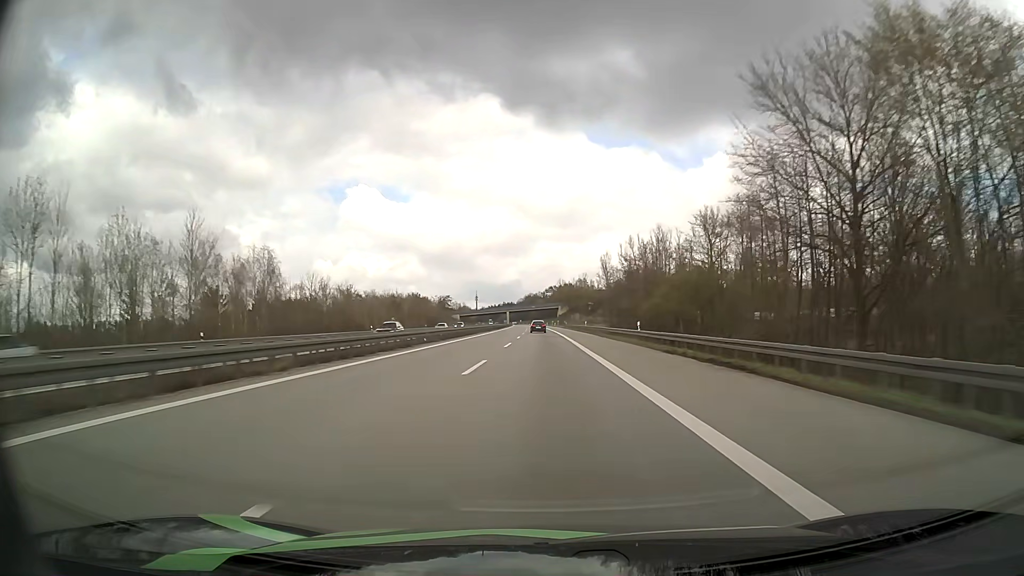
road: motorway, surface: asphalt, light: Day
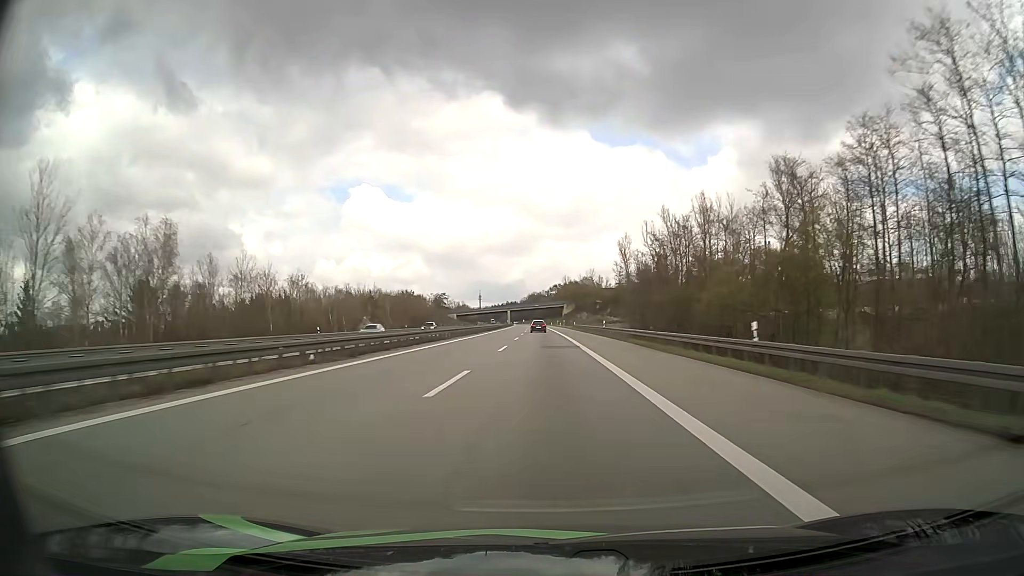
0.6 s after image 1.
(-0.1, +23.2) m; 0°
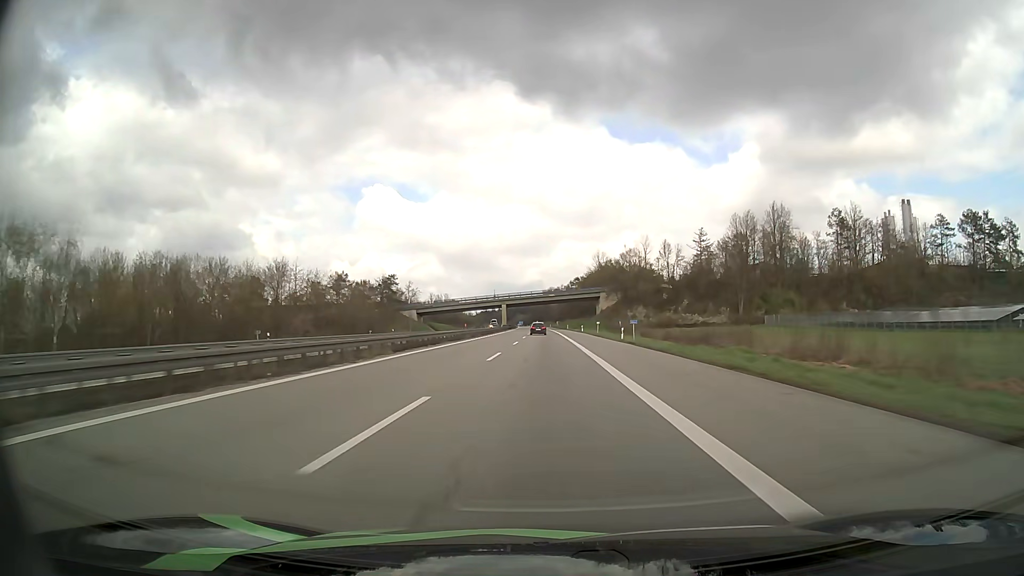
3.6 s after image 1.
(-1.5, +114.5) m; -2°
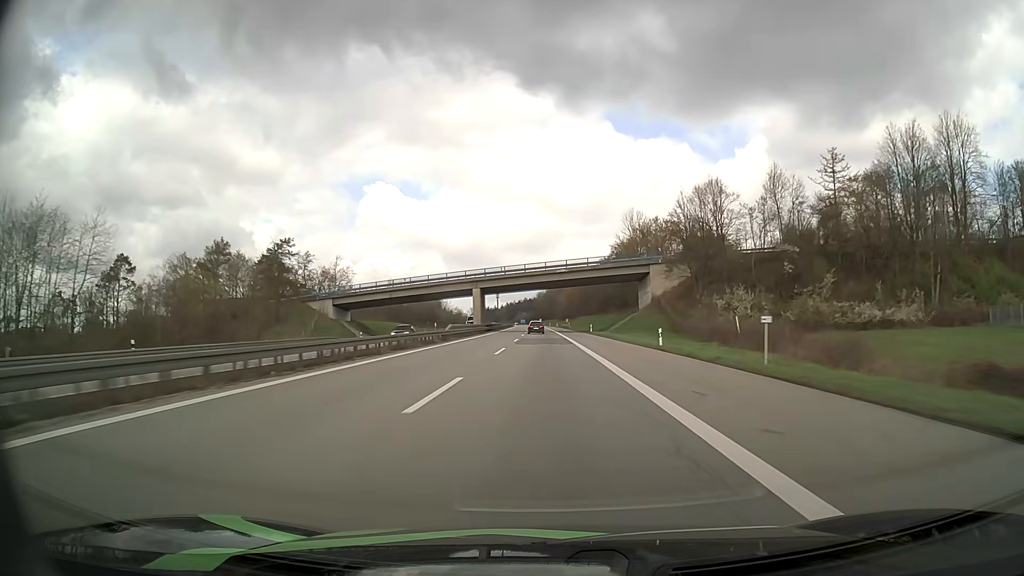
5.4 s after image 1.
(-0.3, +68.6) m; 0°
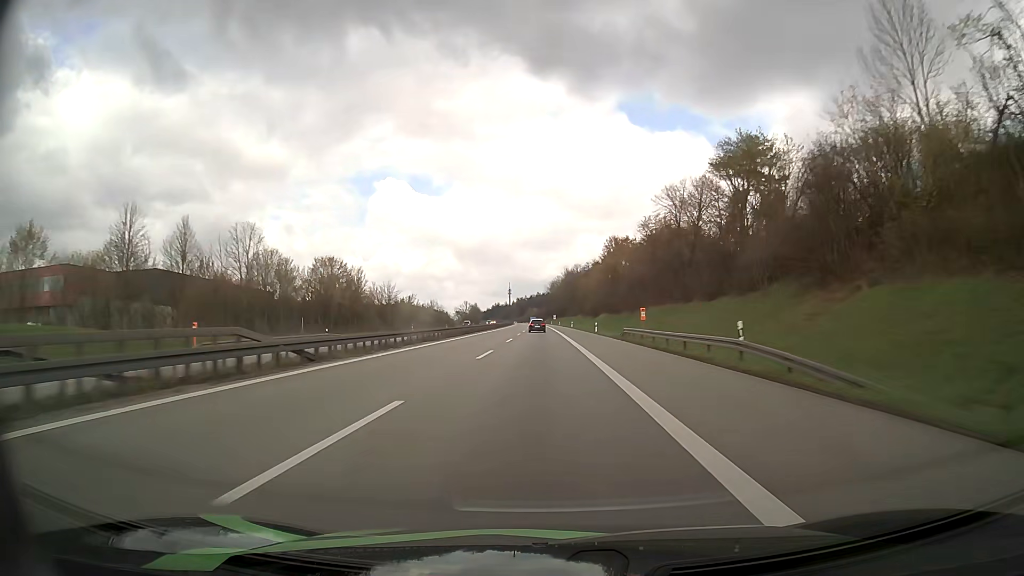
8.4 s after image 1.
(-1.0, +114.0) m; -1°
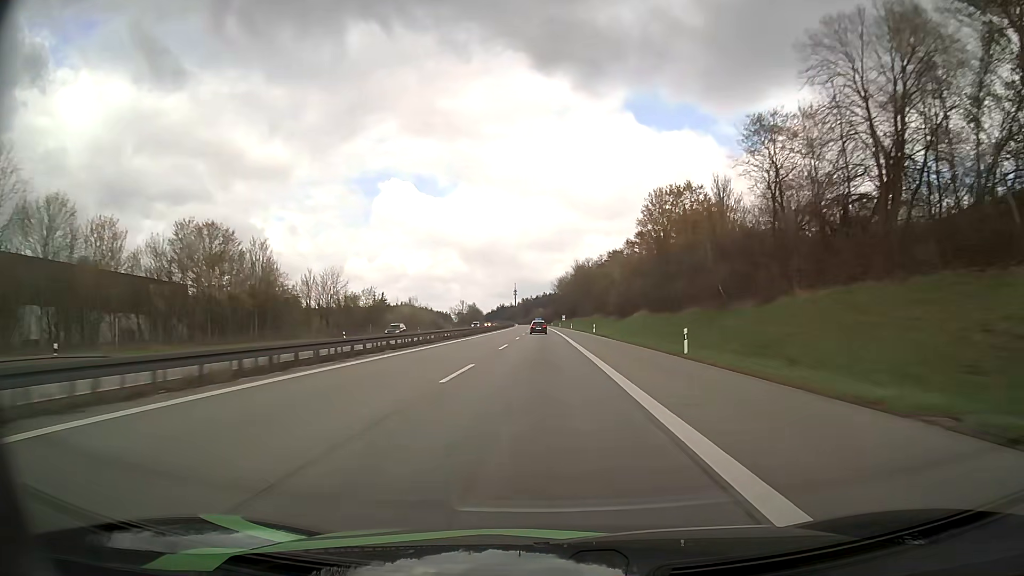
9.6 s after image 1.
(-0.3, +44.4) m; -1°
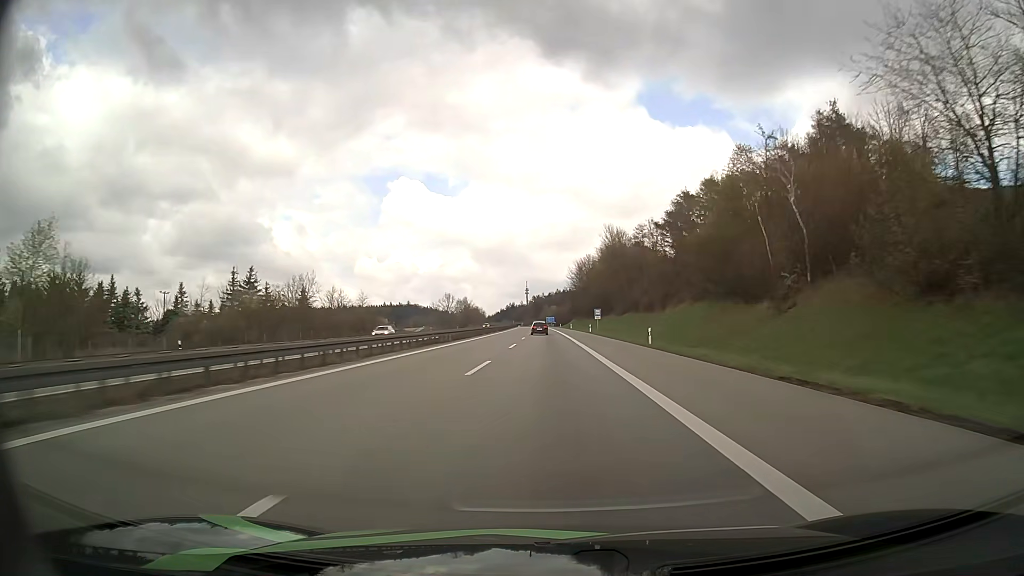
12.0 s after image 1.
(-0.7, +88.4) m; -1°
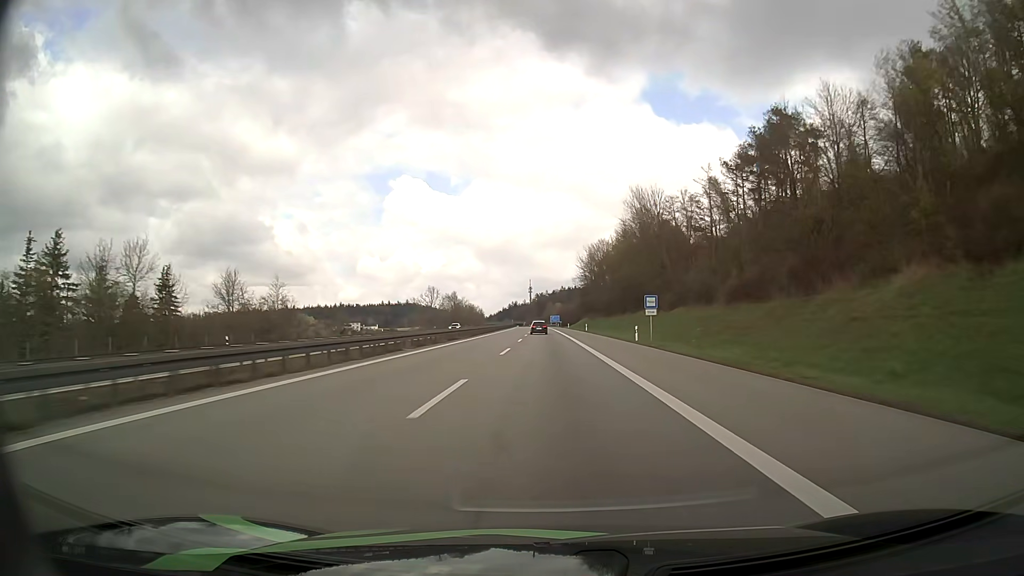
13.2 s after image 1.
(-0.2, +43.9) m; 0°
(0, +10) (0, +20) (0, +30) (0, +40) (0, +50) (0, +60) (0, +70) (0, +80) (-1, +90) (-1, +100) m
